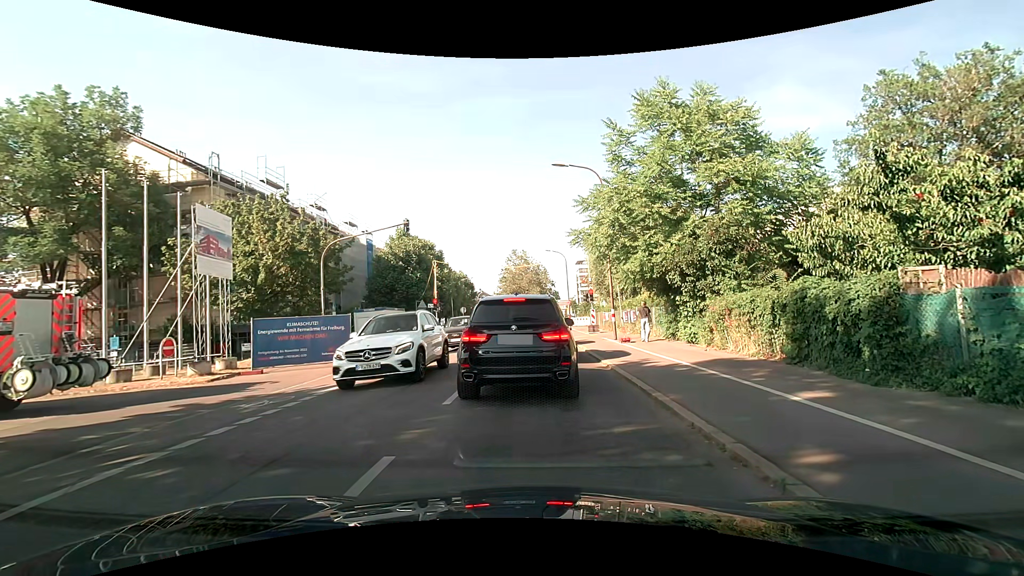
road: secondary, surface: asphalt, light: Day
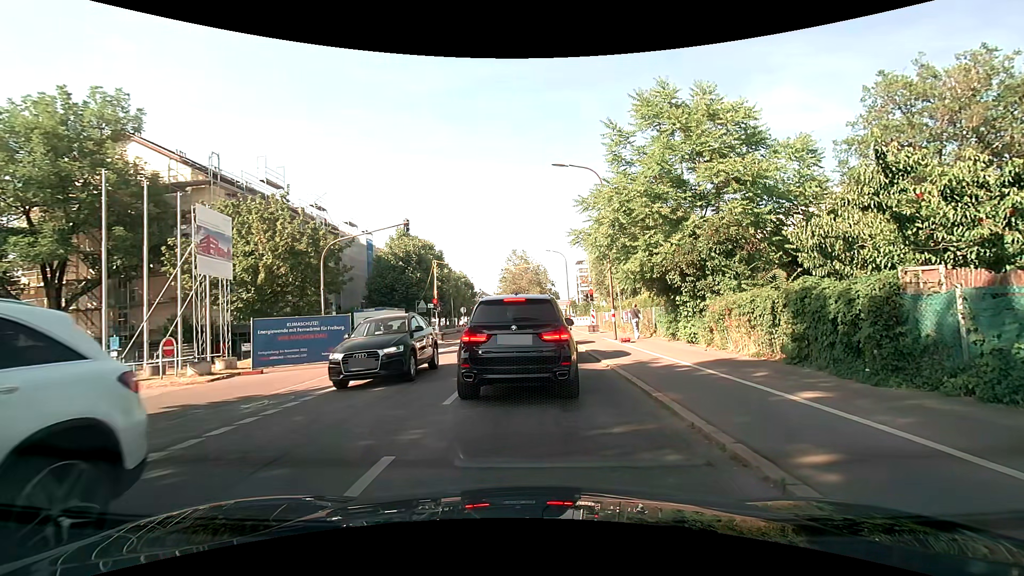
(0.0, 0.0) m; 0°
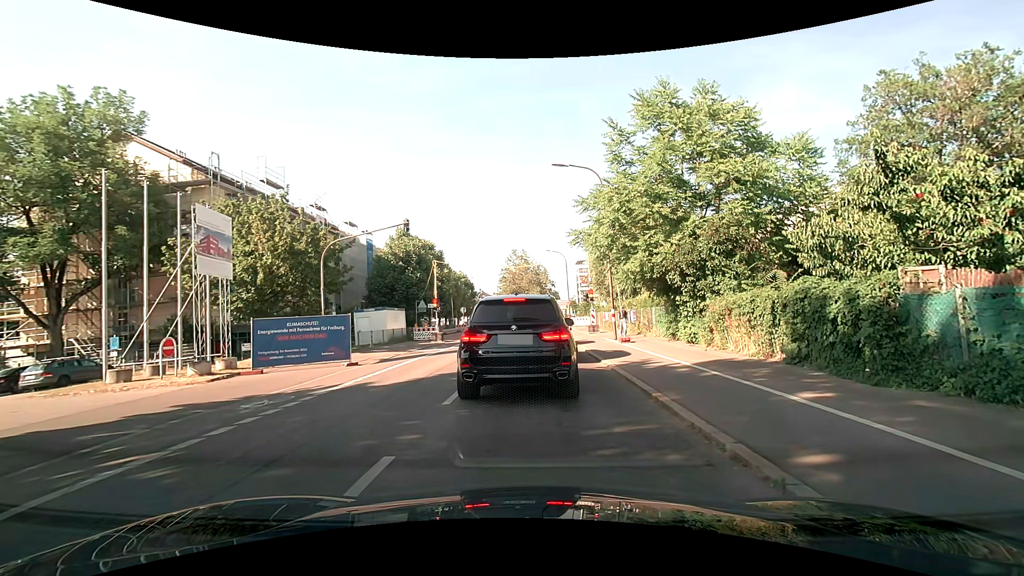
(0.0, 0.0) m; 0°
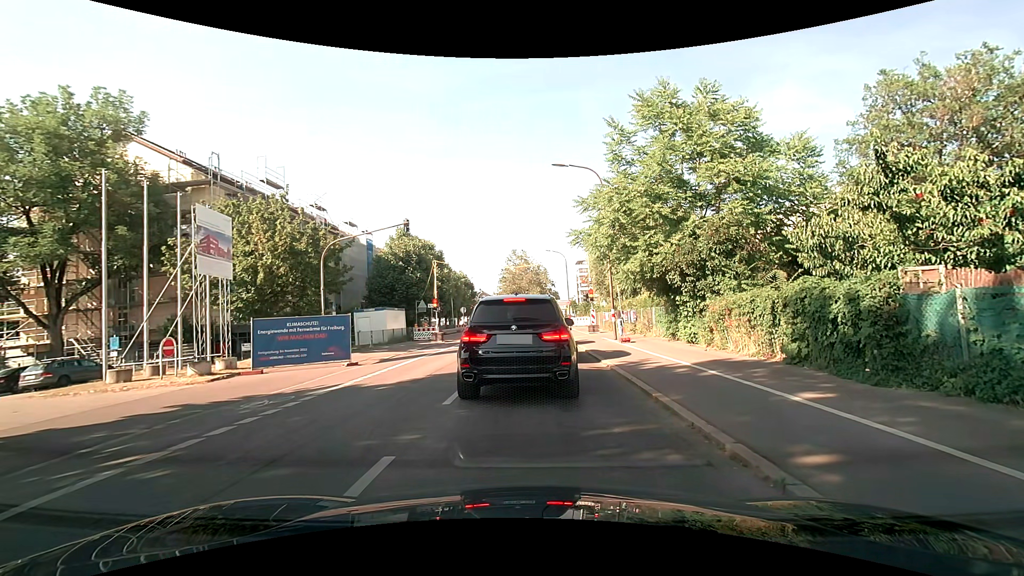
(0.0, 0.0) m; 0°
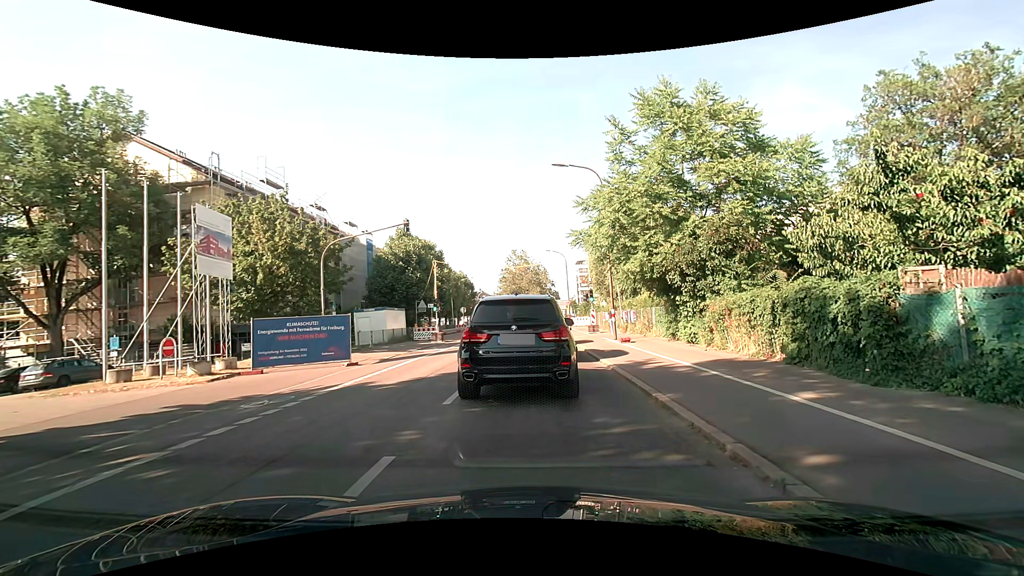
(0.0, 0.0) m; 0°
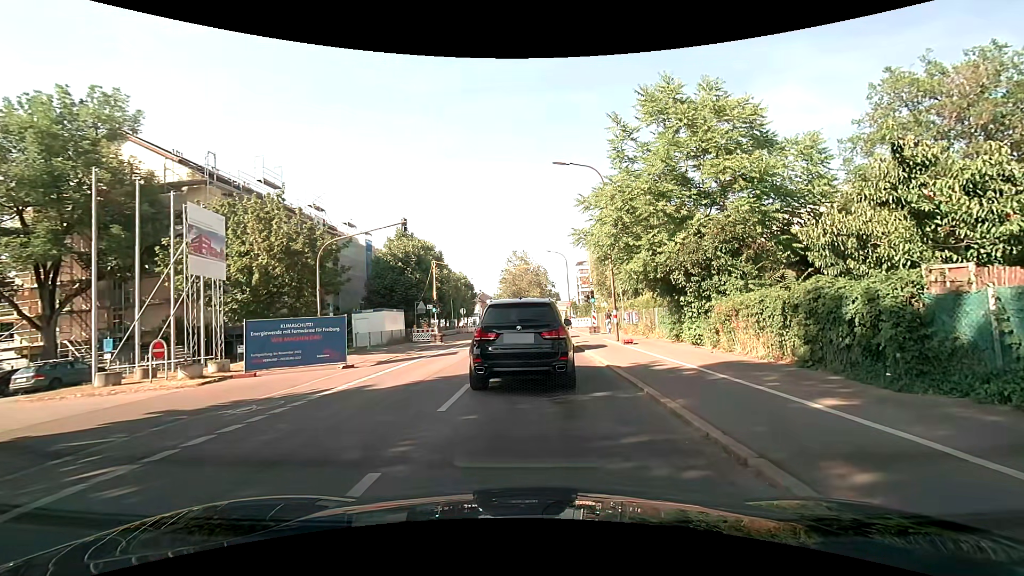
(0.0, +0.4) m; 0°
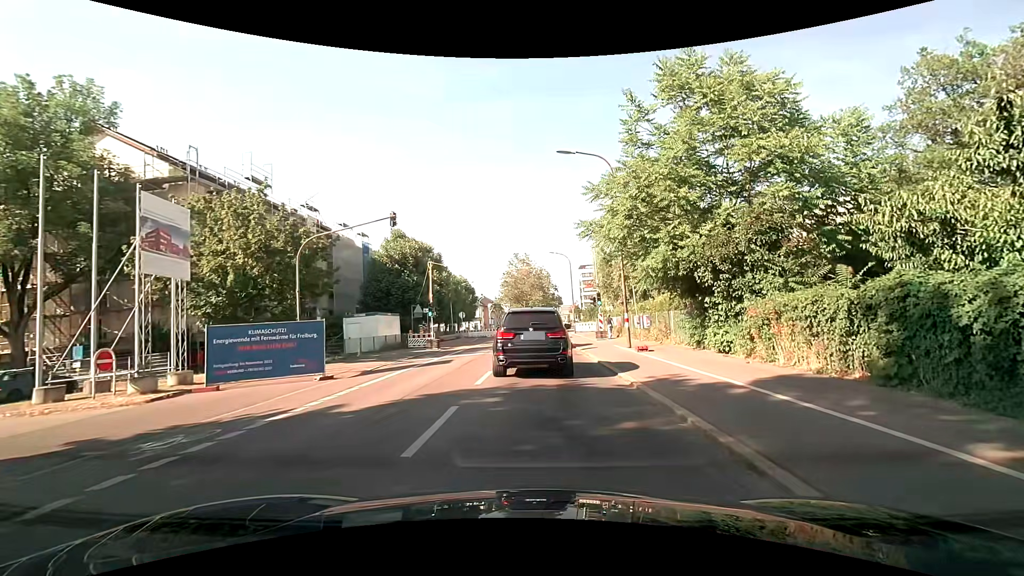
(0.0, +2.4) m; -1°
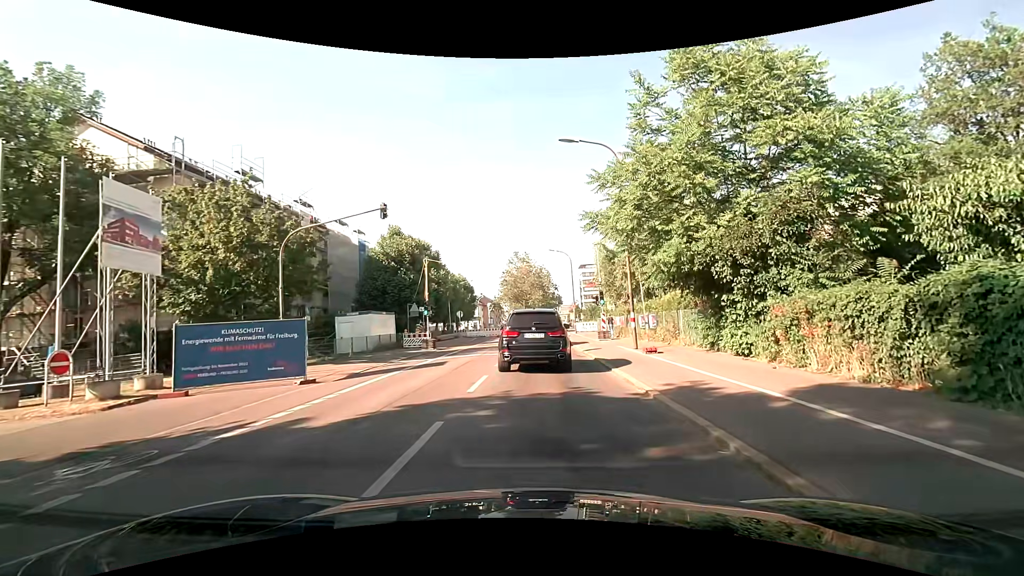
(0.0, +1.4) m; +1°
(0, +10) (+1, +20) (+1, +30) (+1, +40) (+2, +50) (+2, +60) (+4, +70) (+6, +80) (+8, +89) (+10, +99) m
